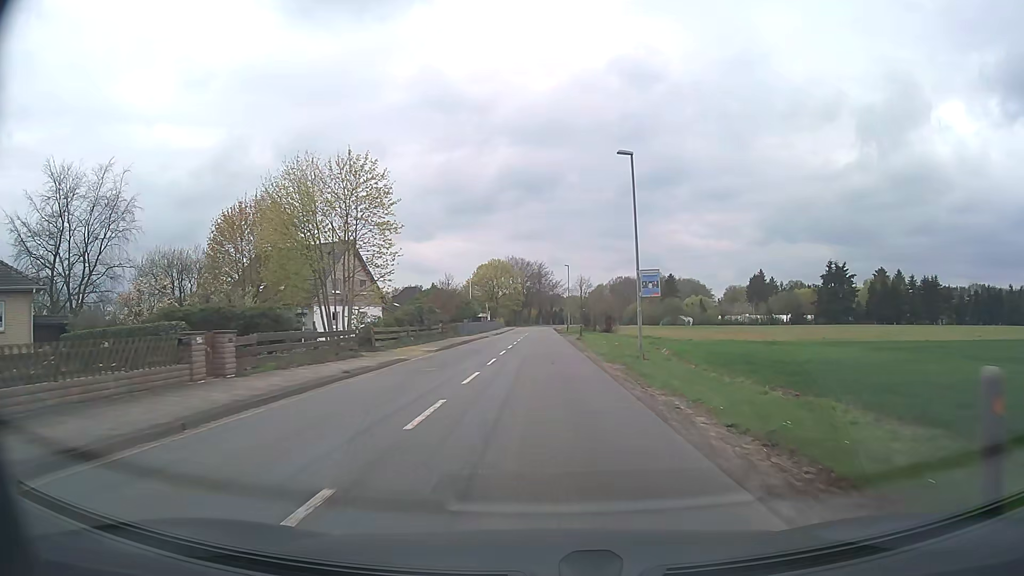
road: tertiary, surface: asphalt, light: Day
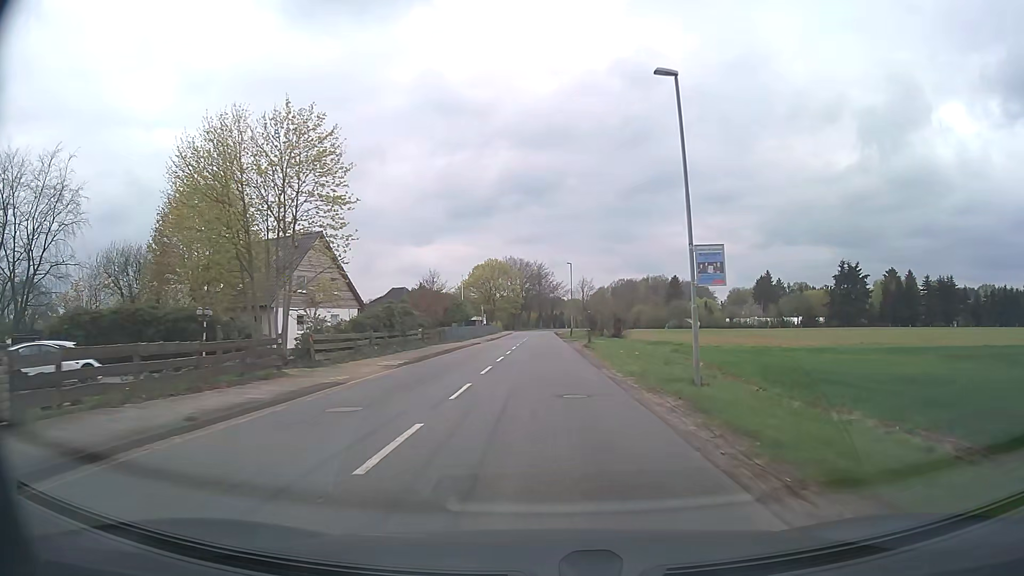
(0.0, +8.5) m; 0°
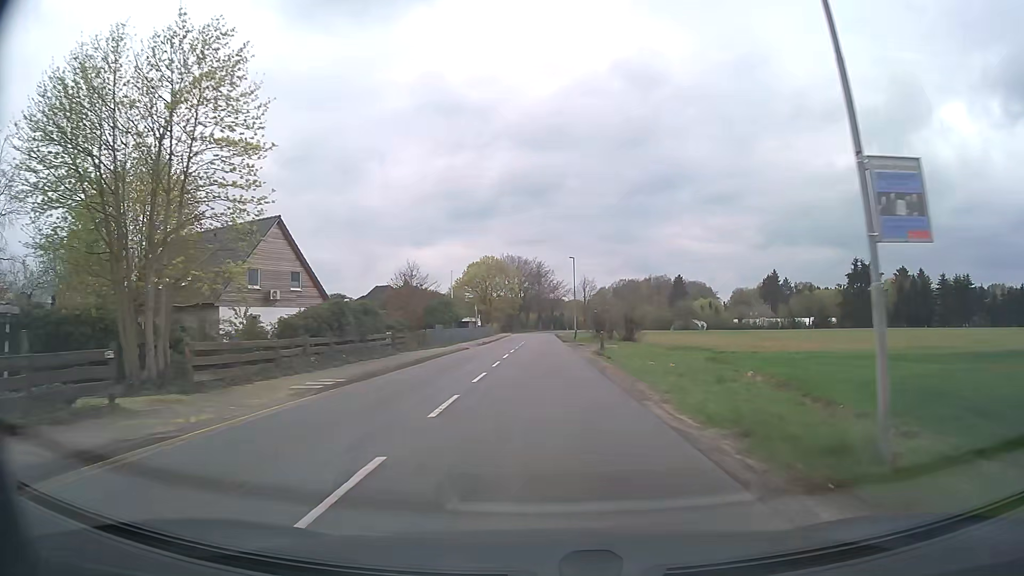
(0.0, +8.5) m; 0°
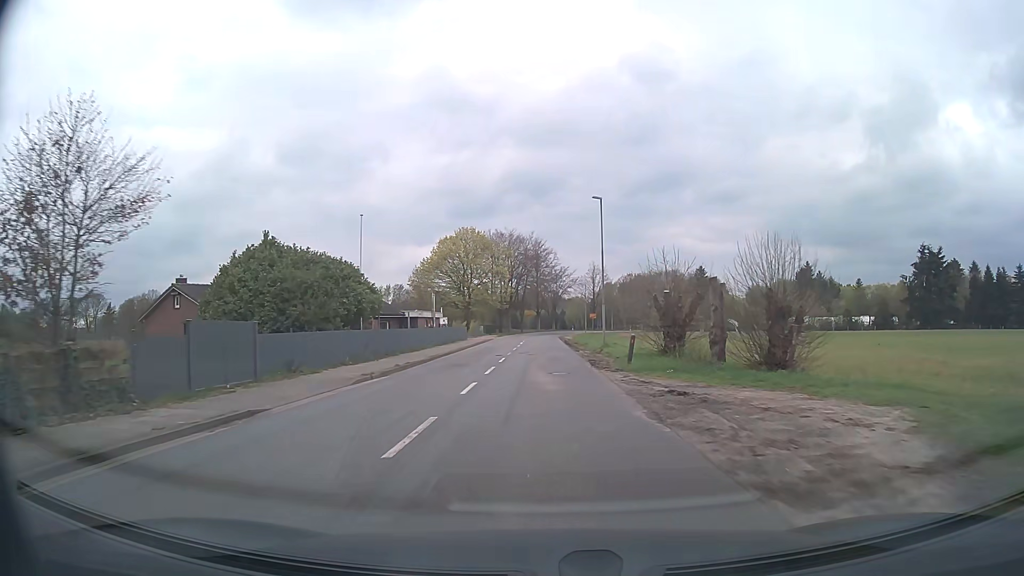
(0.0, +34.1) m; 0°
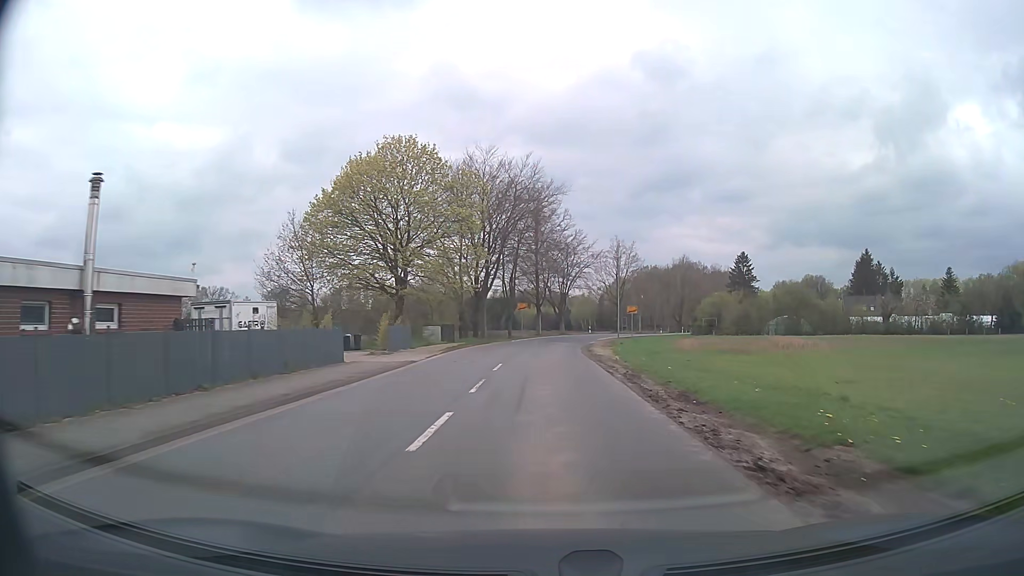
(-0.1, +43.0) m; 0°
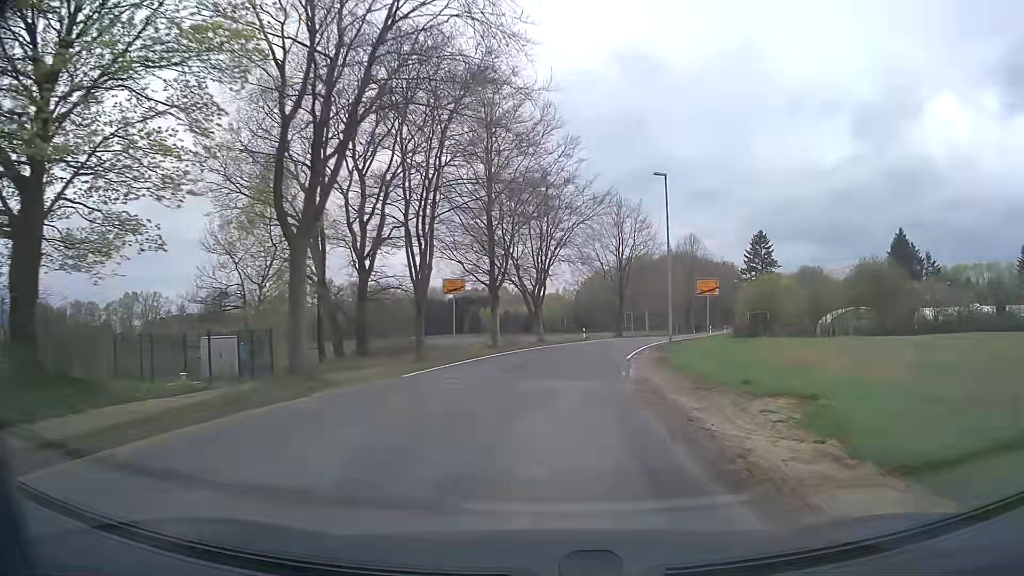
(+0.5, +34.6) m; +3°
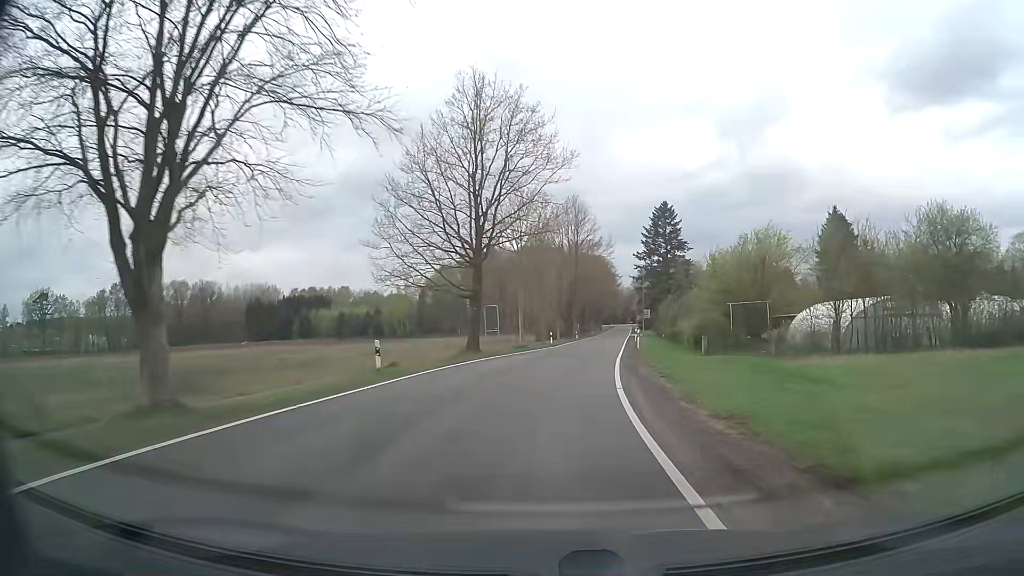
(+3.3, +34.4) m; +12°
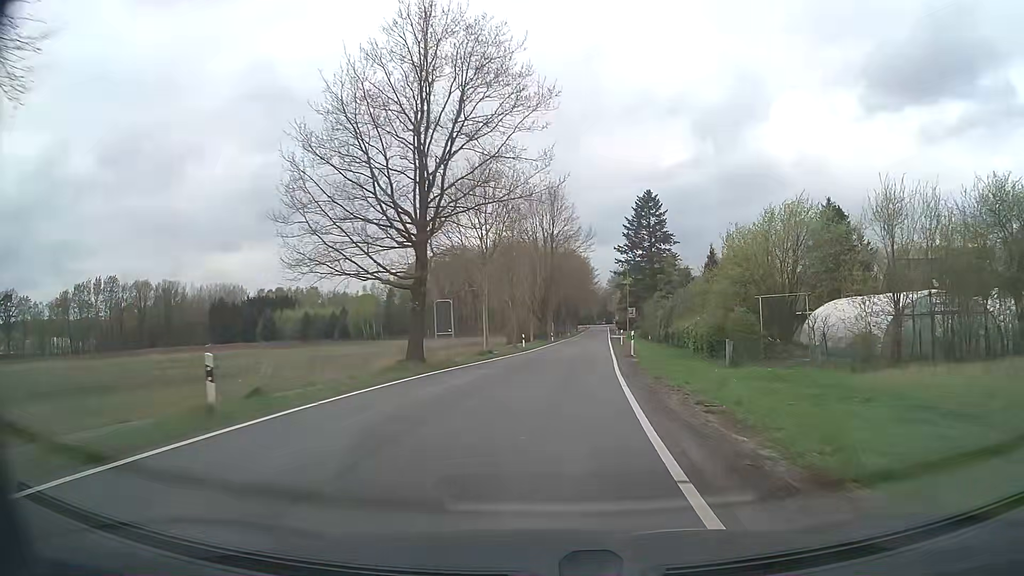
(+0.2, +8.9) m; +3°
(0, +10) (+1, +20) (+2, +30) (+2, +40) (+3, +50) (+4, +60) (+5, +70) (+6, +80) (+7, +90) (+8, +100) m
